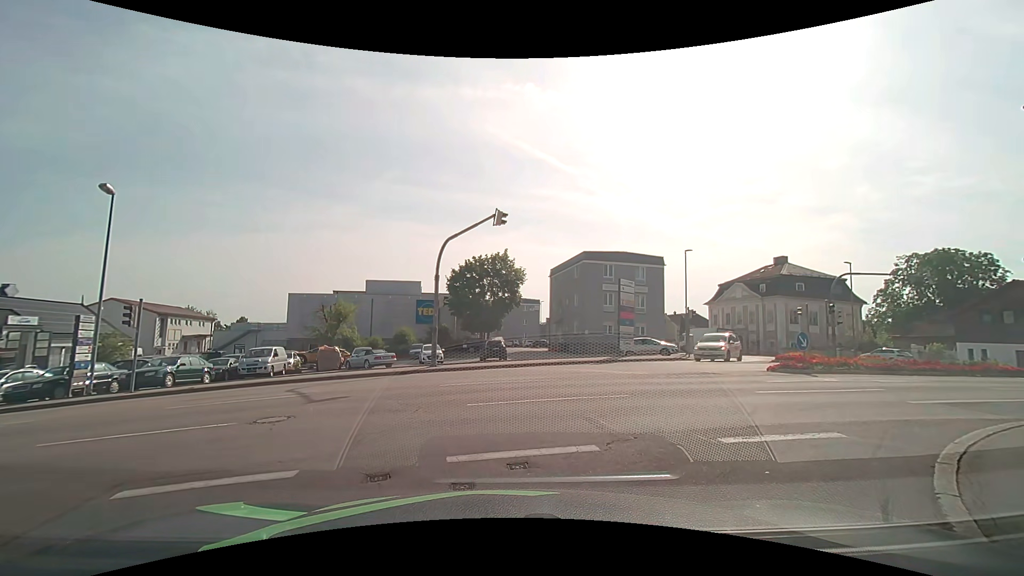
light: Day
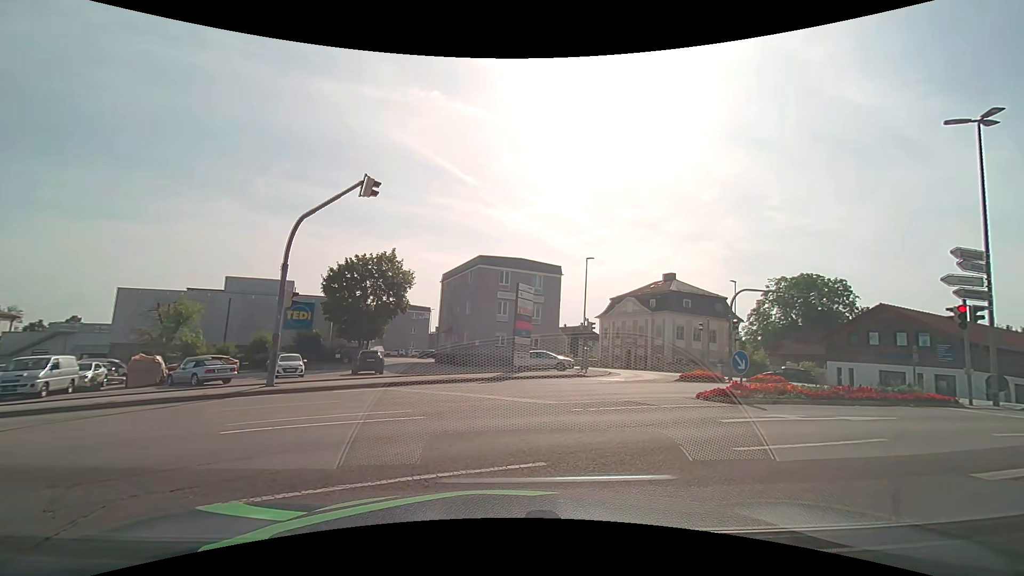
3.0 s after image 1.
(+0.1, +4.5) m; +11°
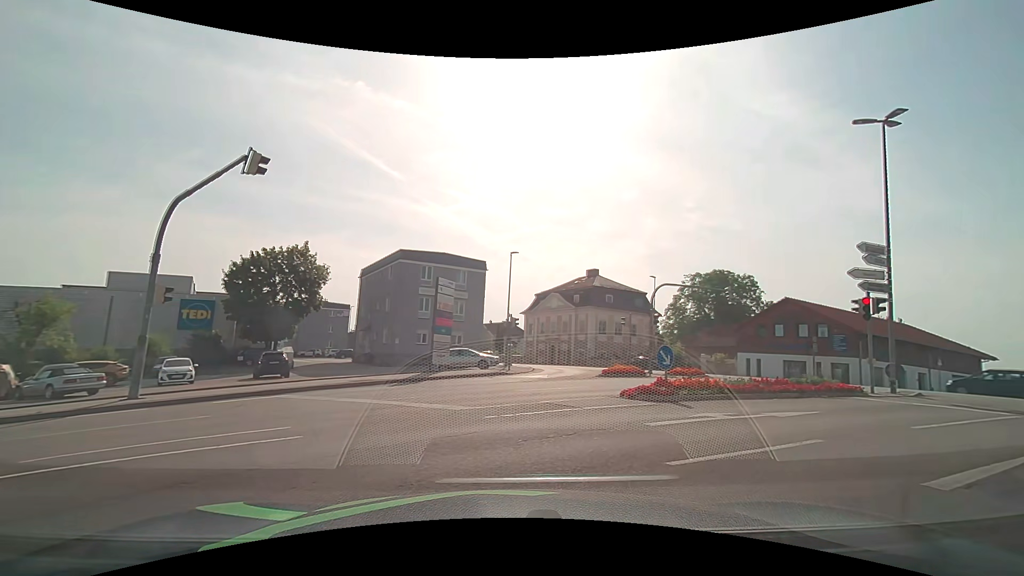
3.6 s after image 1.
(+0.1, +1.3) m; +6°
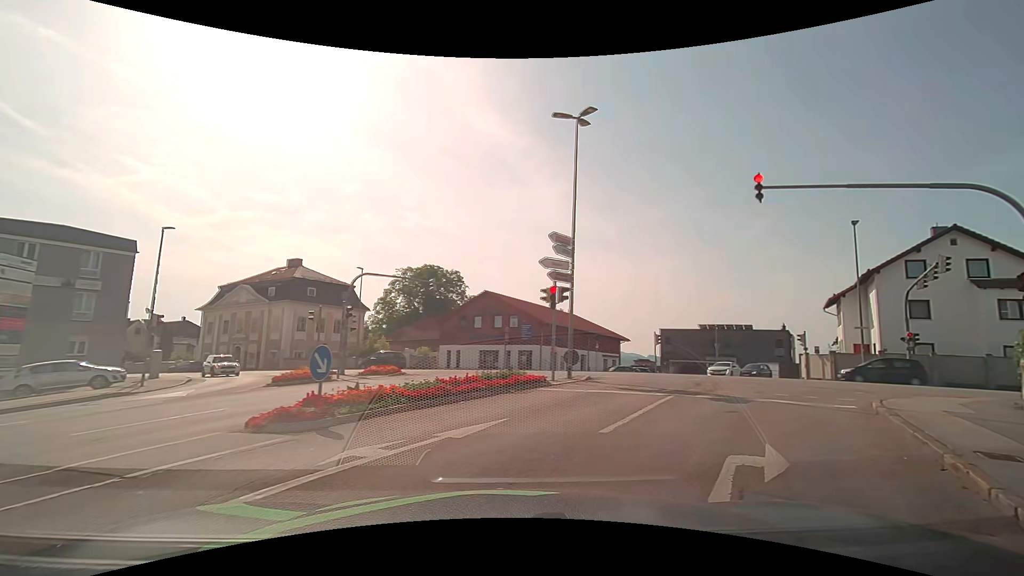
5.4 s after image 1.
(+1.1, +3.6) m; +34°
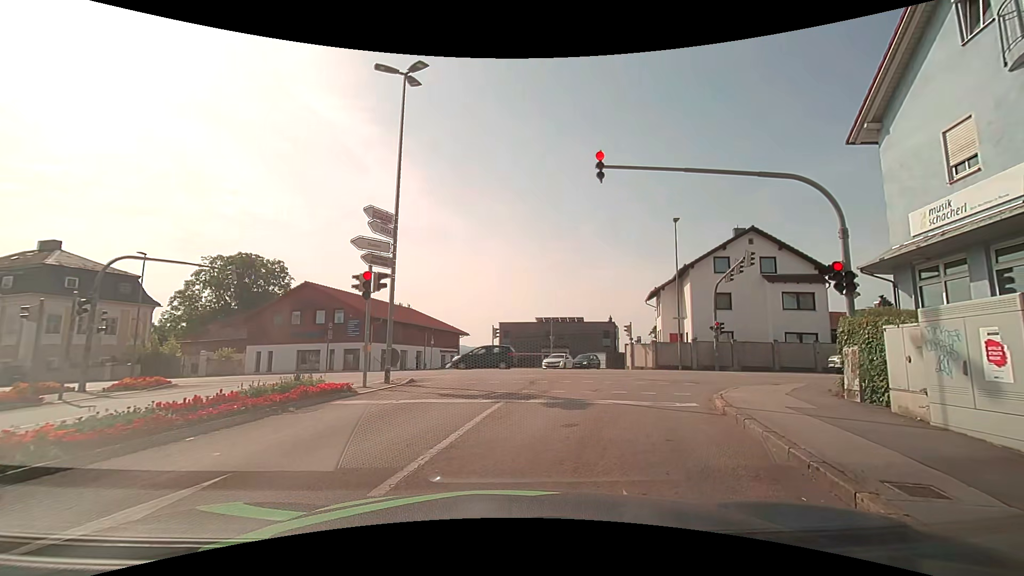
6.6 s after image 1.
(+0.4, +2.9) m; +16°
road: tertiary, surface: asphalt
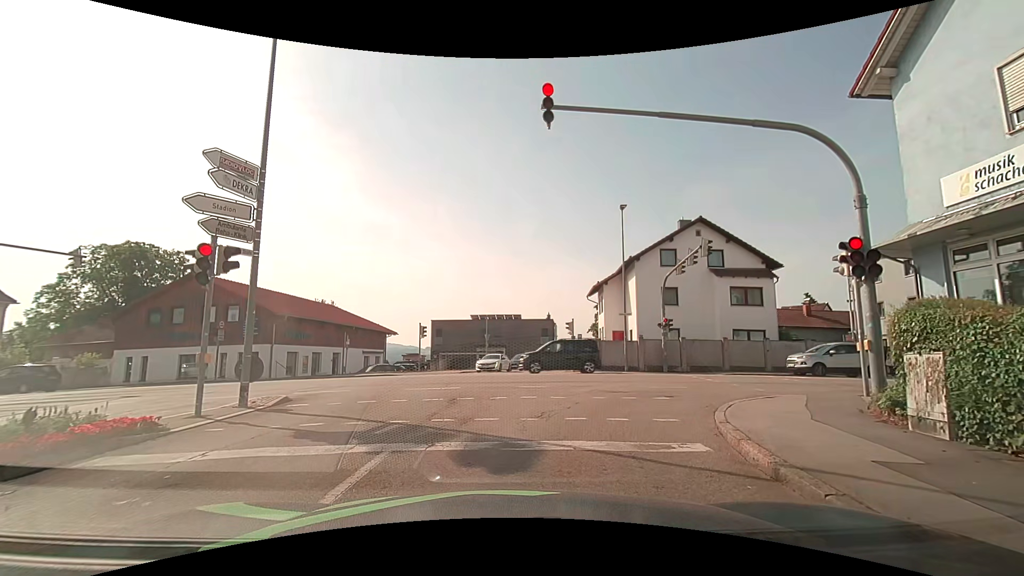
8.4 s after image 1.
(+0.4, +4.0) m; +10°
(+1, +10) (+7, +17) (+17, +18) (+27, +18) (+37, +19) (+47, +19) (+57, +20) (+67, +21) (+77, +22) (+86, +23) m
